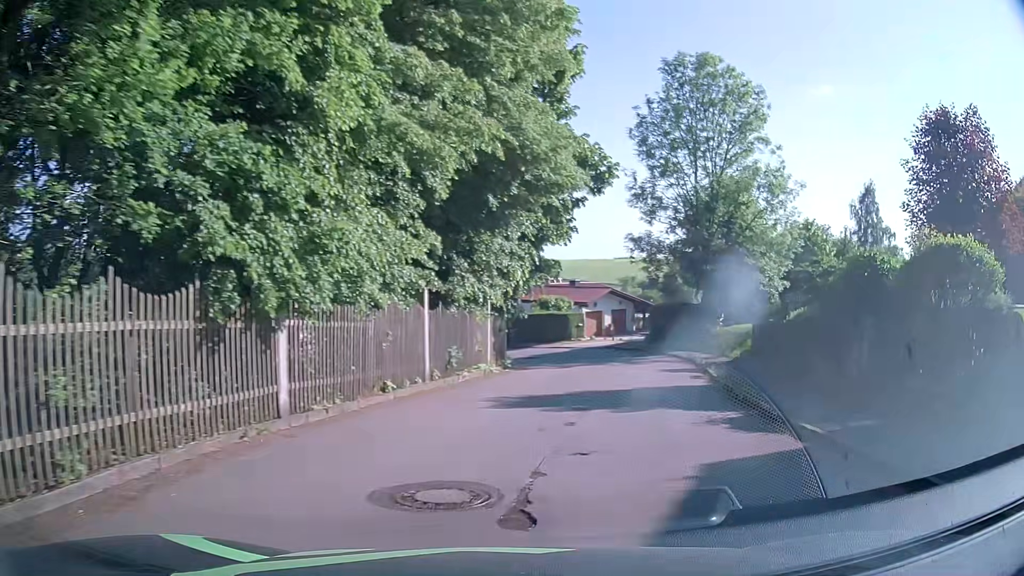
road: residential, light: Day
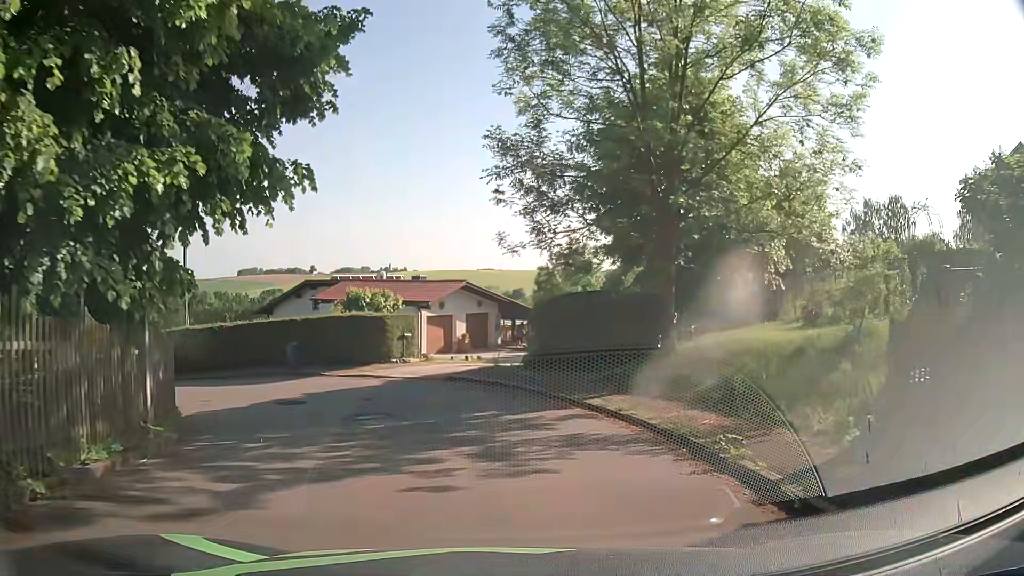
(+2.5, +17.3) m; +11°
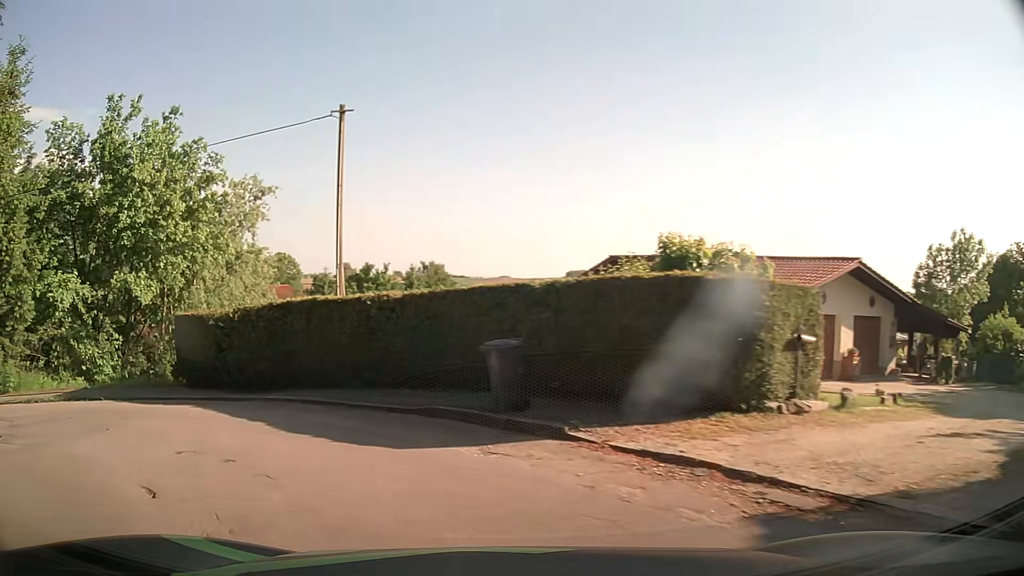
(-2.3, +14.5) m; -29°
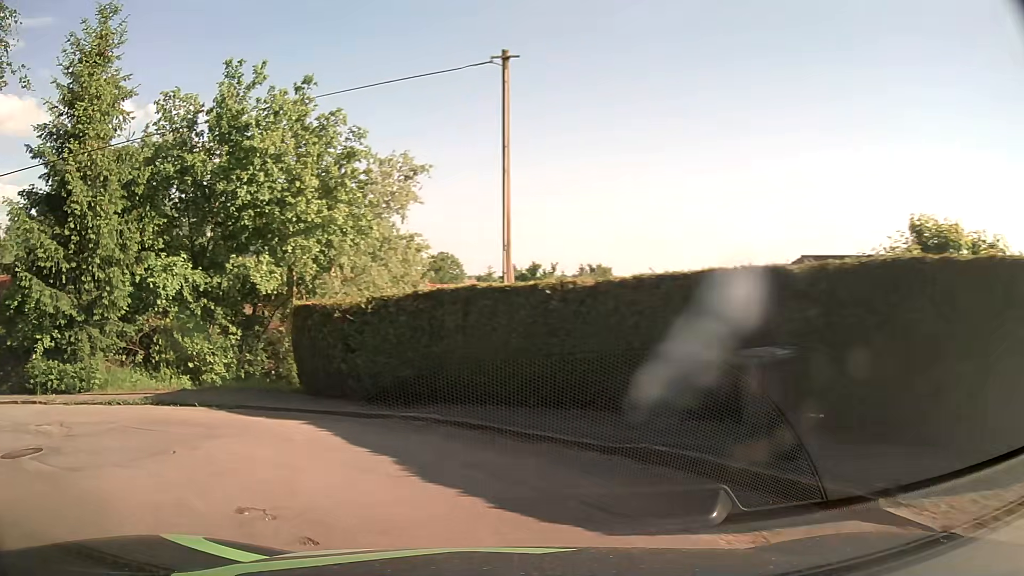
(-0.4, +3.3) m; -14°
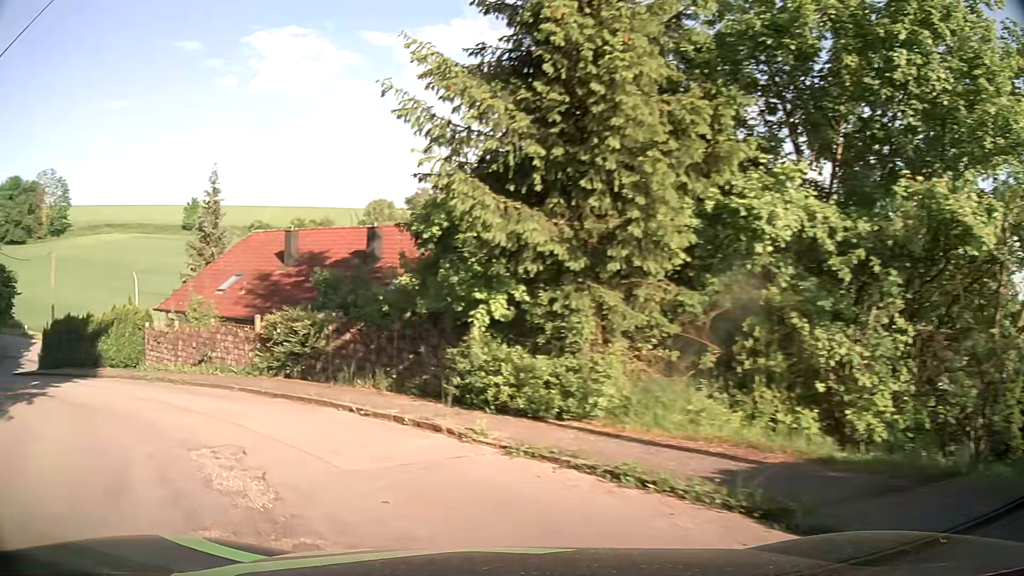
(-3.8, +8.8) m; -45°
